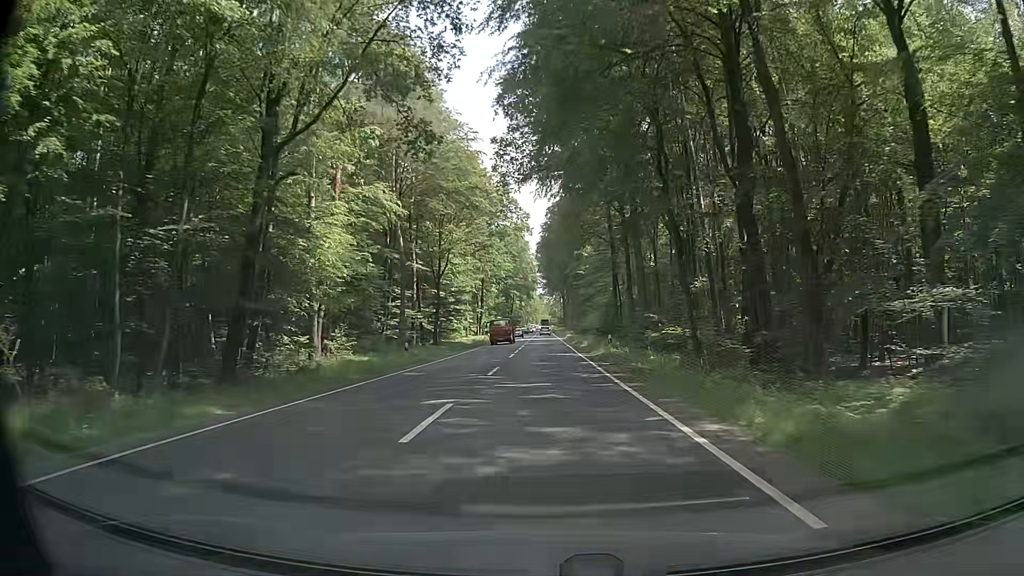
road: primary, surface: asphalt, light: Day
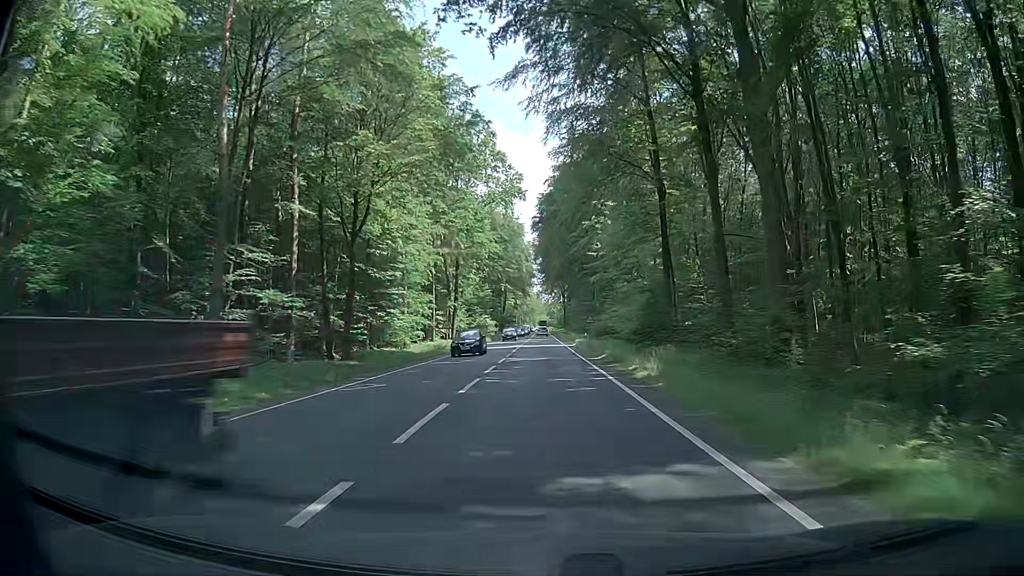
(+0.4, +30.5) m; +1°
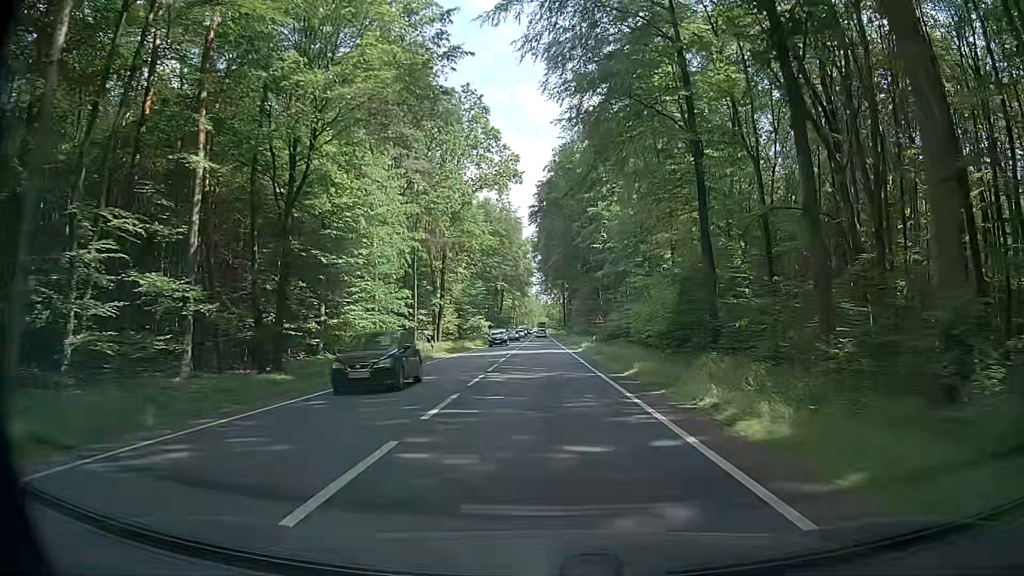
(+0.1, +10.1) m; +1°
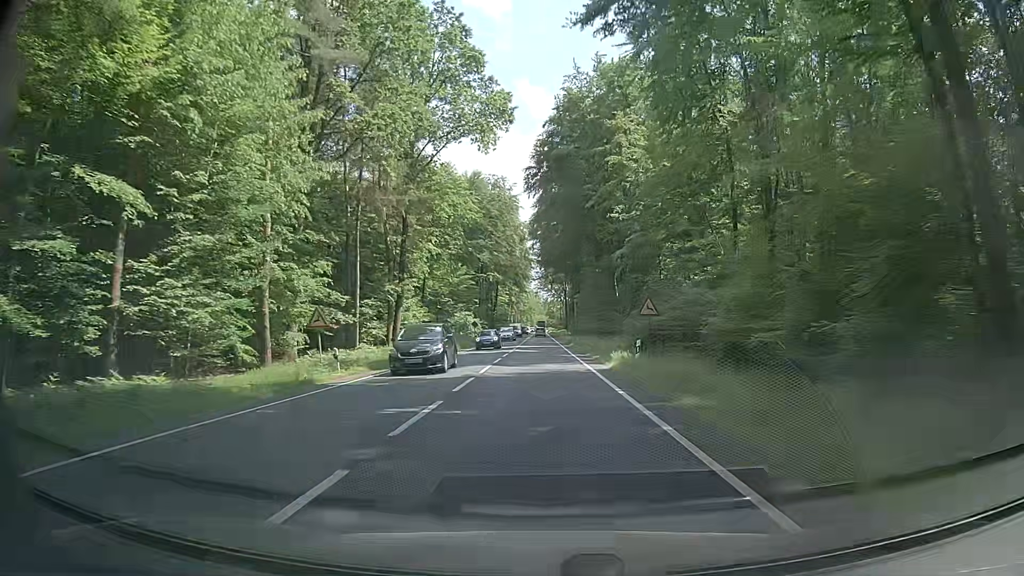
(-0.4, +20.2) m; -2°
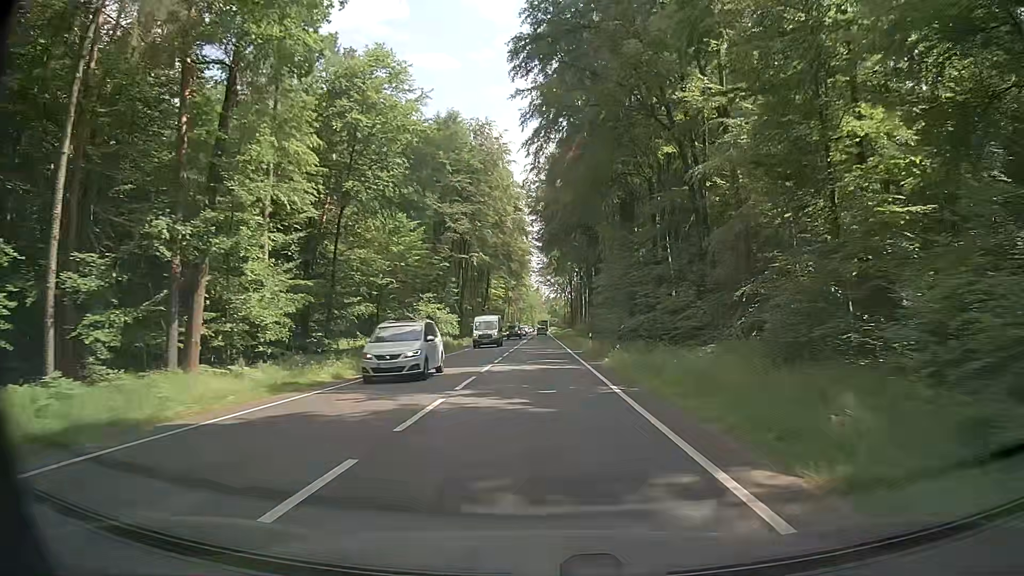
(+0.4, +30.2) m; 0°
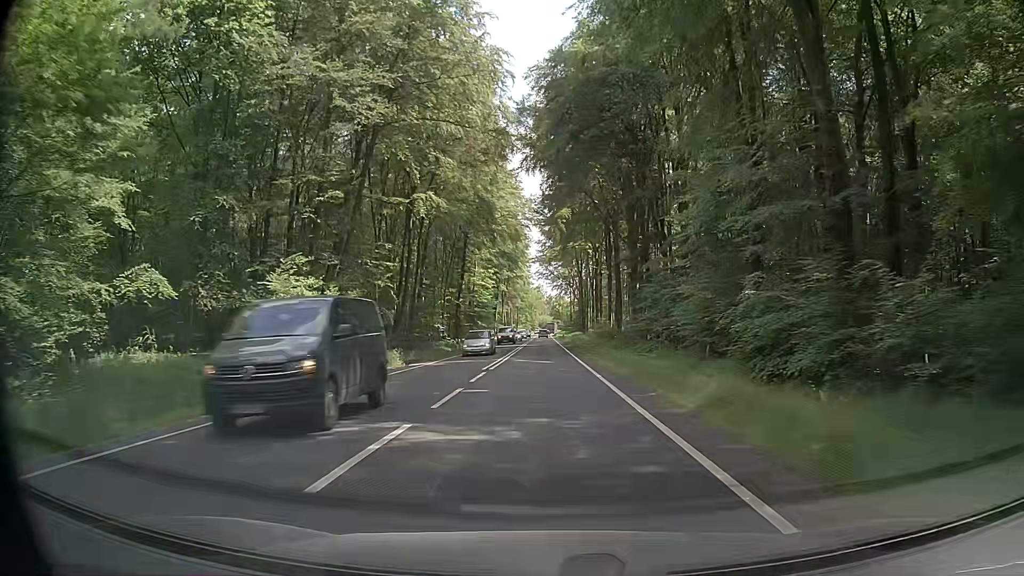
(+0.2, +40.1) m; +1°
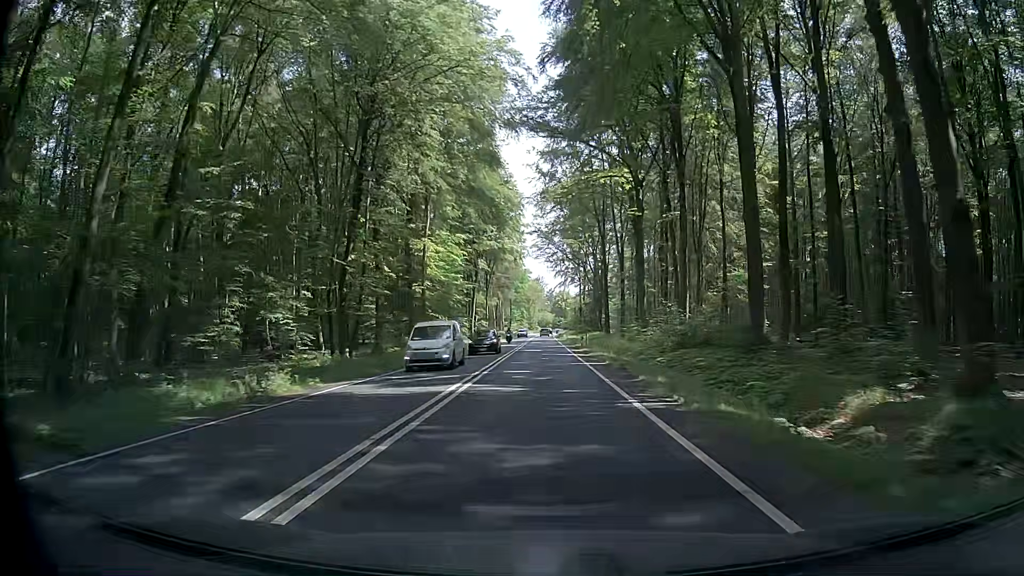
(-0.4, +49.8) m; -2°
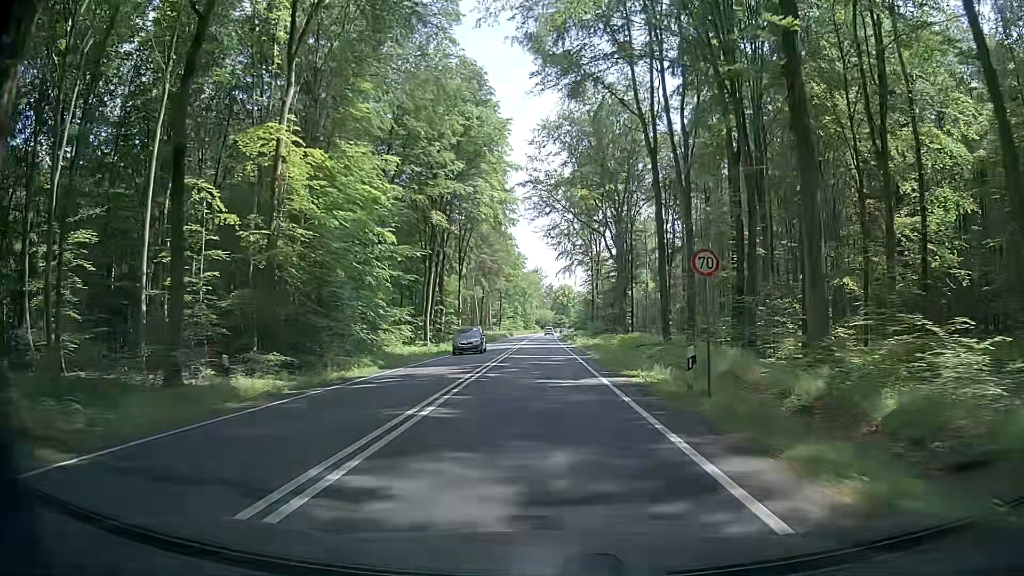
(+1.4, +39.5) m; +1°
(0, +10) (0, +20) (+1, +30) (+1, +40) (+1, +50) (+1, +60) (+1, +70) (+1, +80) (+2, +90) (+2, +100) m
